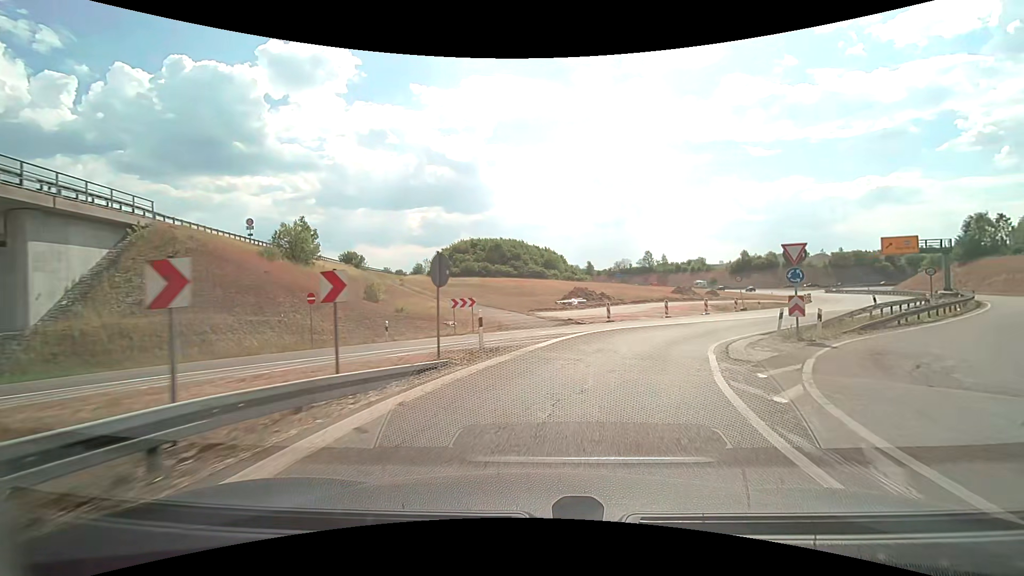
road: motorway_link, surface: asphalt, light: Day
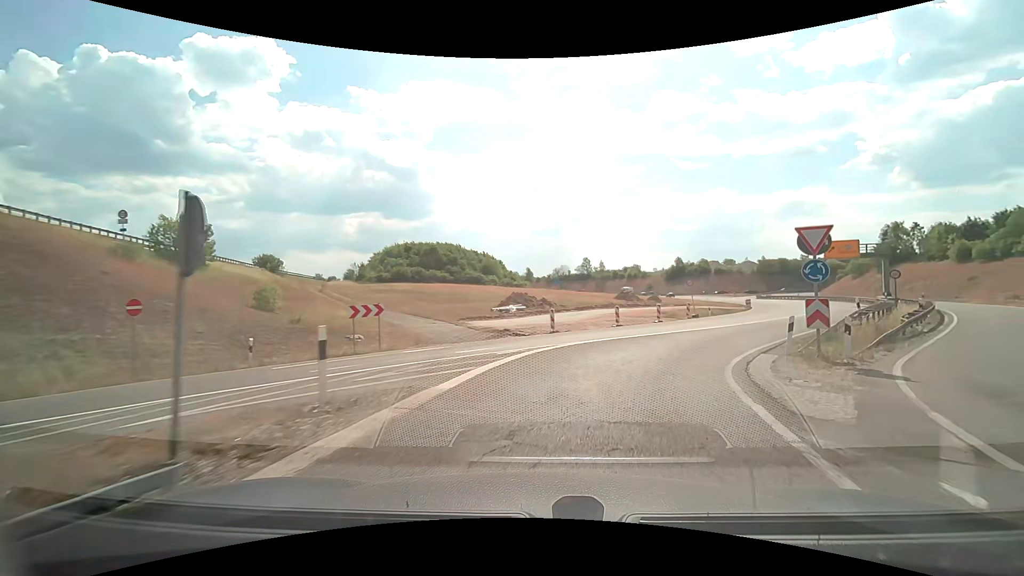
(+0.3, +6.0) m; +6°
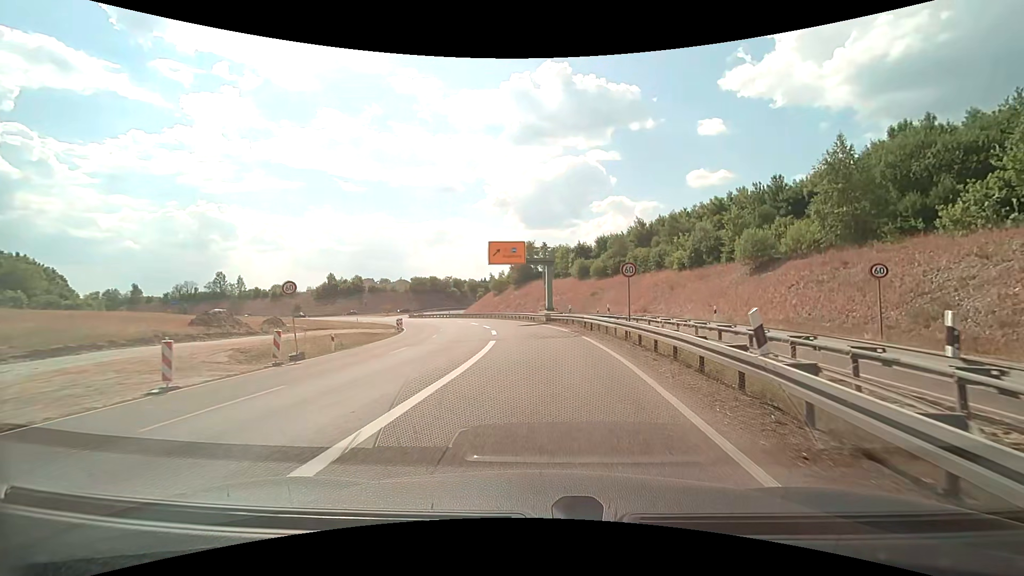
(+7.7, +21.1) m; +38°
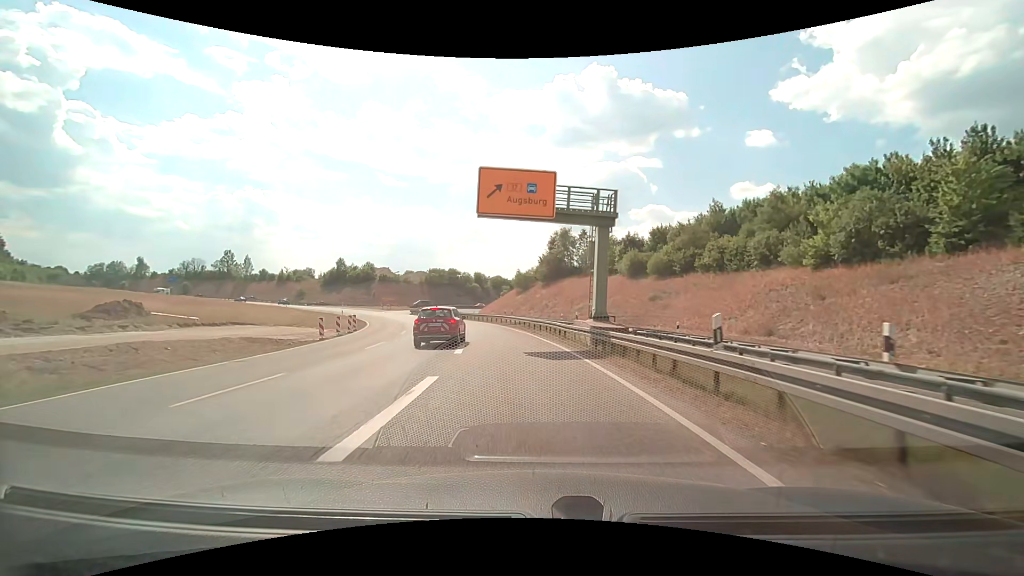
(0.0, +23.6) m; -3°
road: trunk
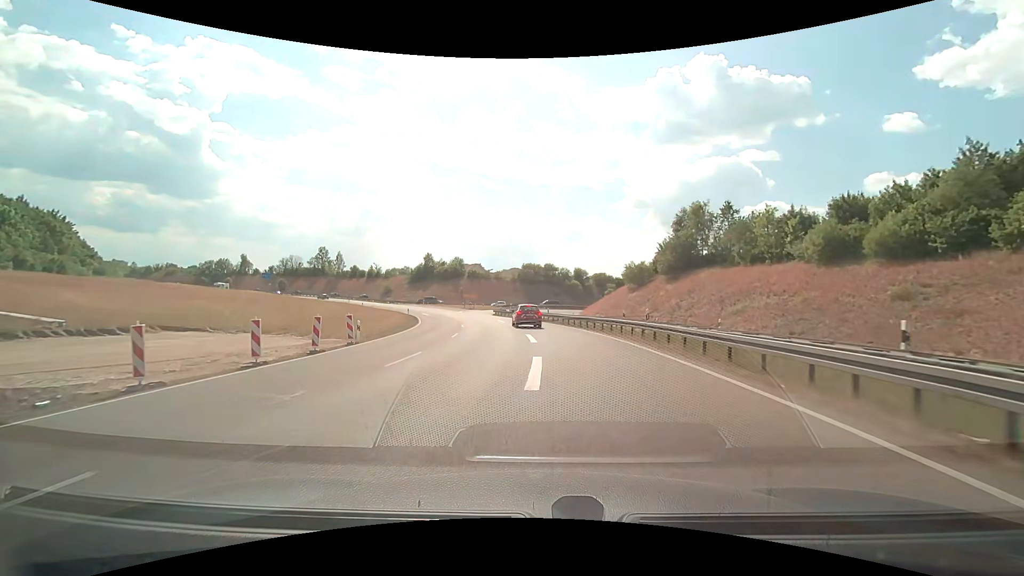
(-2.2, +20.4) m; -12°
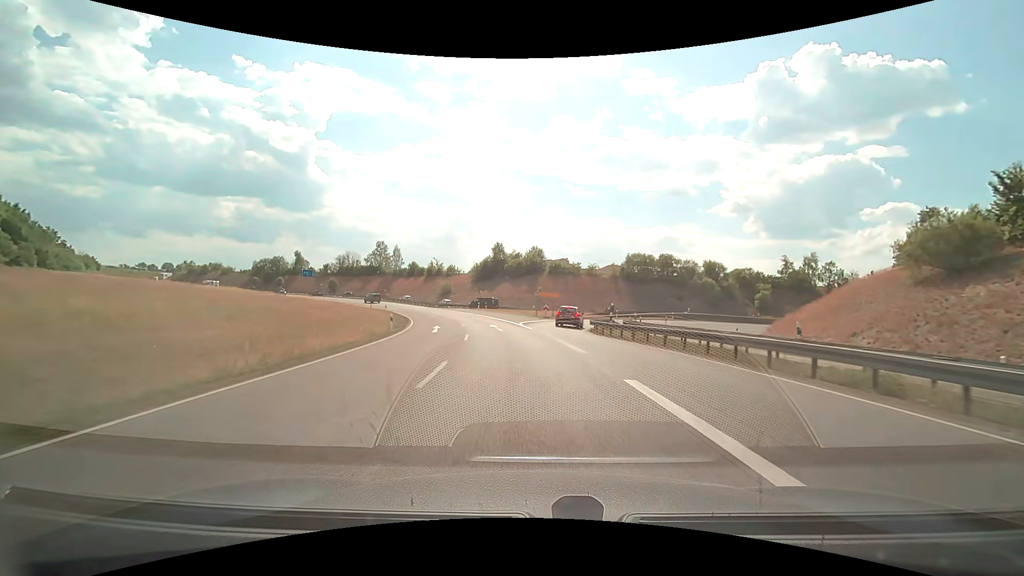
(-3.7, +40.3) m; -10°
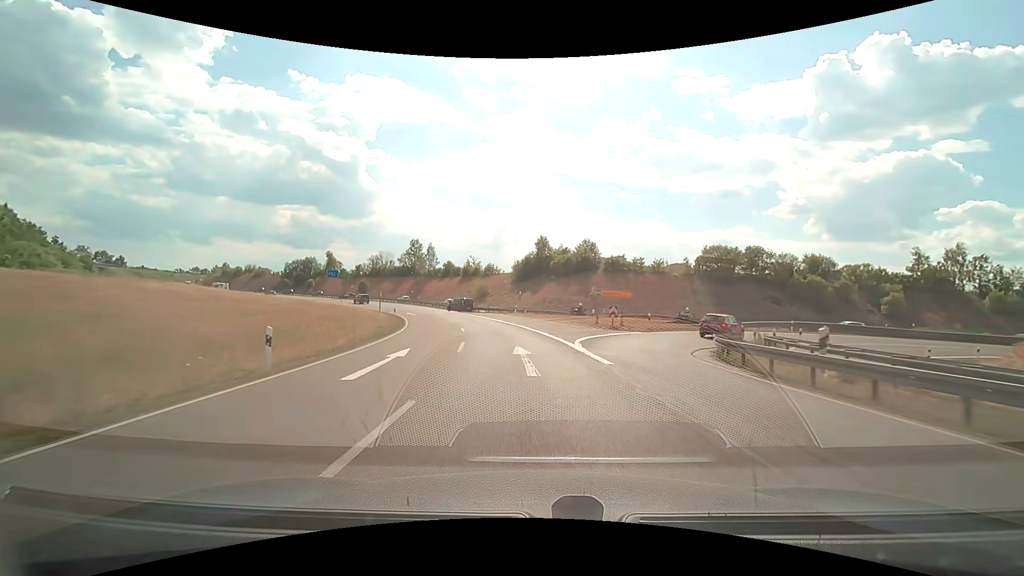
(-0.8, +17.6) m; -5°
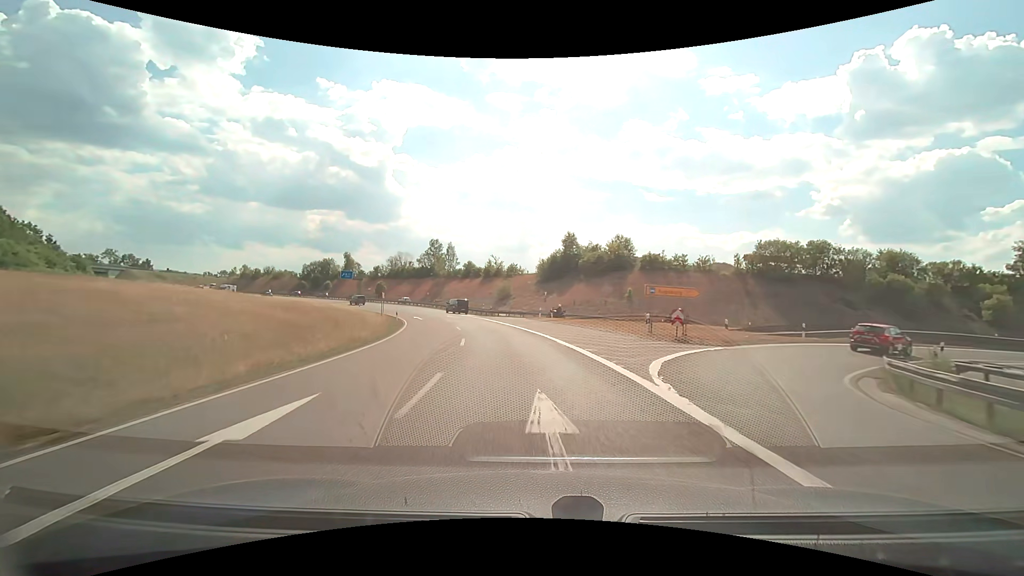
(-0.2, +9.0) m; -3°
(0, +10) (-1, +20) (-3, +30) (-5, +40) (-7, +49) (-10, +59) (-14, +68) (-19, +77) (-24, +86) (-29, +94) m
